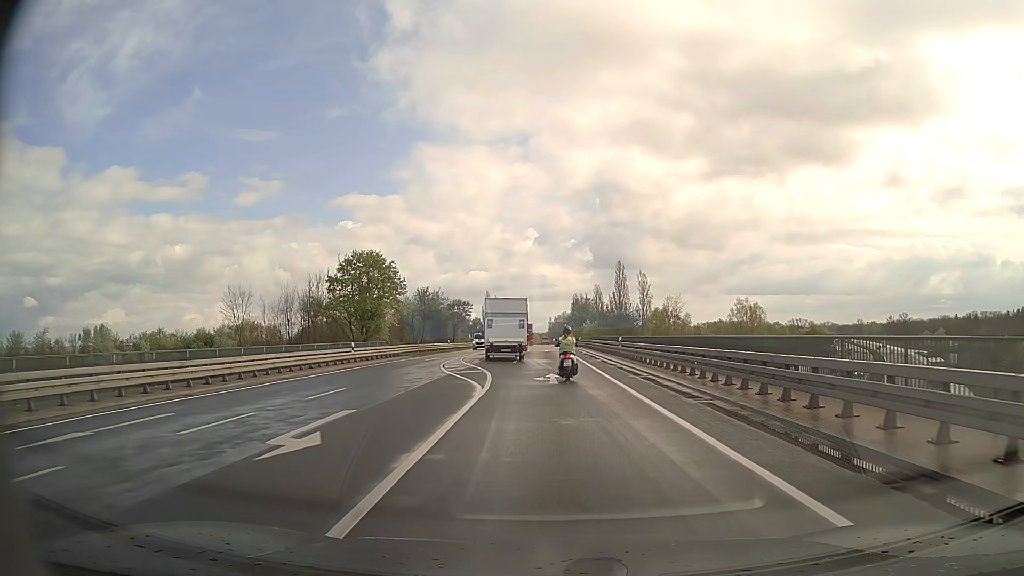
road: secondary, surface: asphalt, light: Day
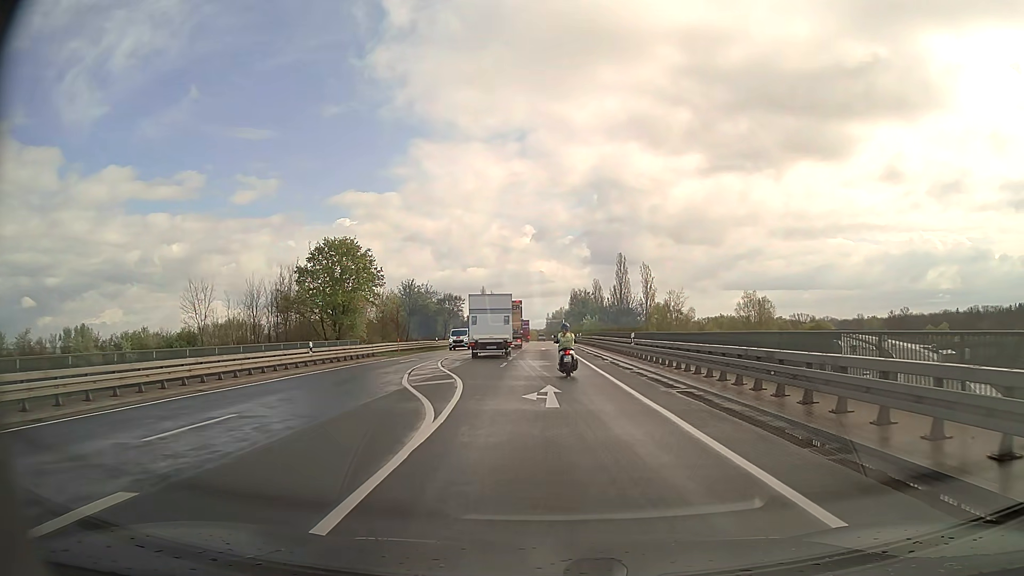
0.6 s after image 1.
(0.0, +6.8) m; 0°
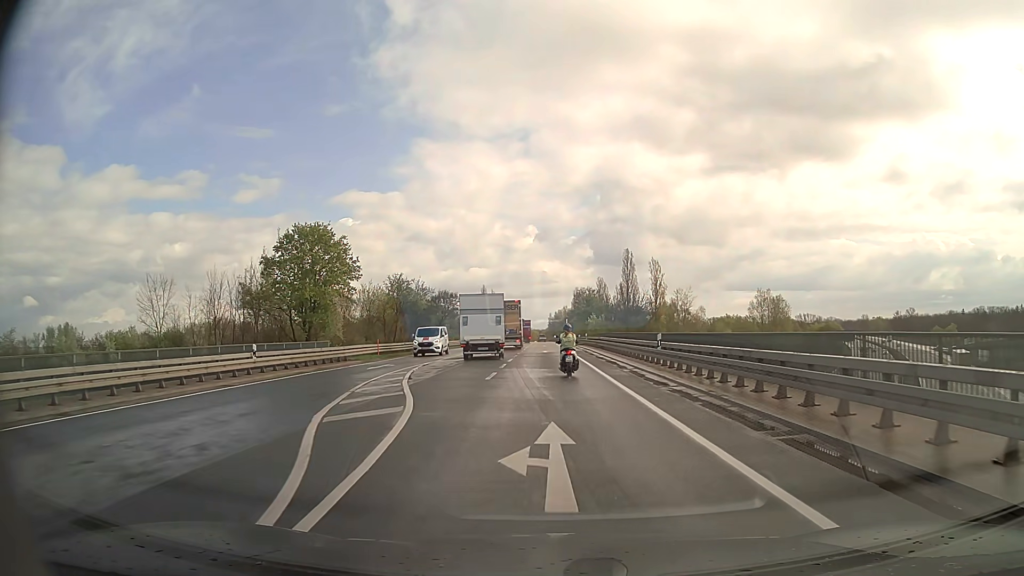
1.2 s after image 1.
(0.0, +6.9) m; -1°
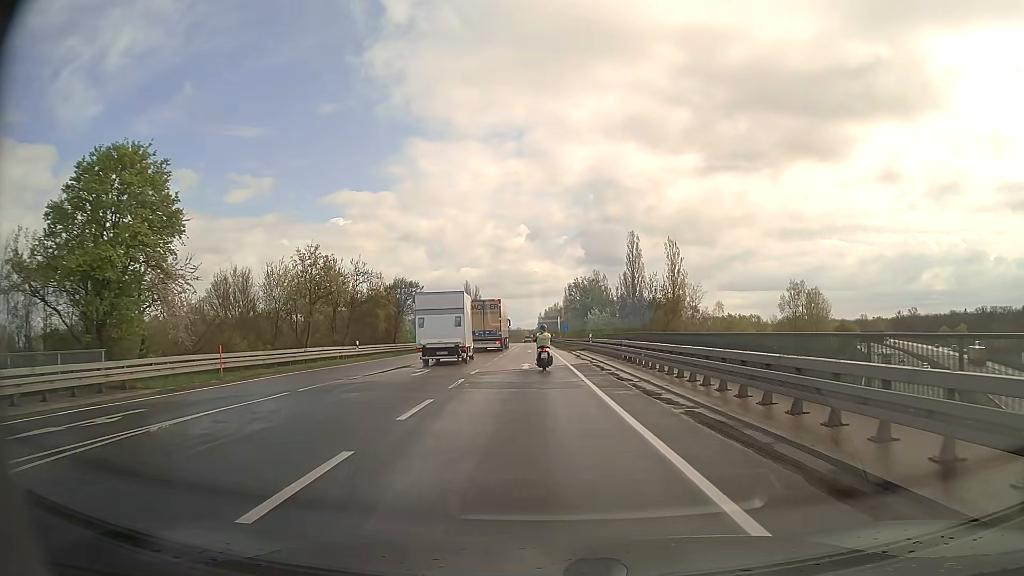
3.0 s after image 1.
(+0.3, +21.1) m; +1°
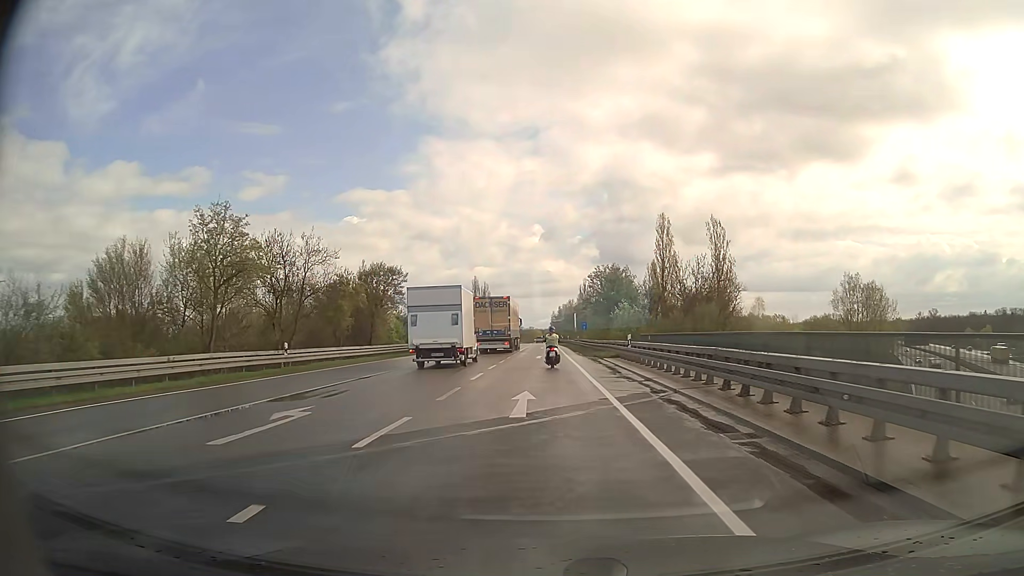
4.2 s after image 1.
(-0.2, +14.8) m; -1°
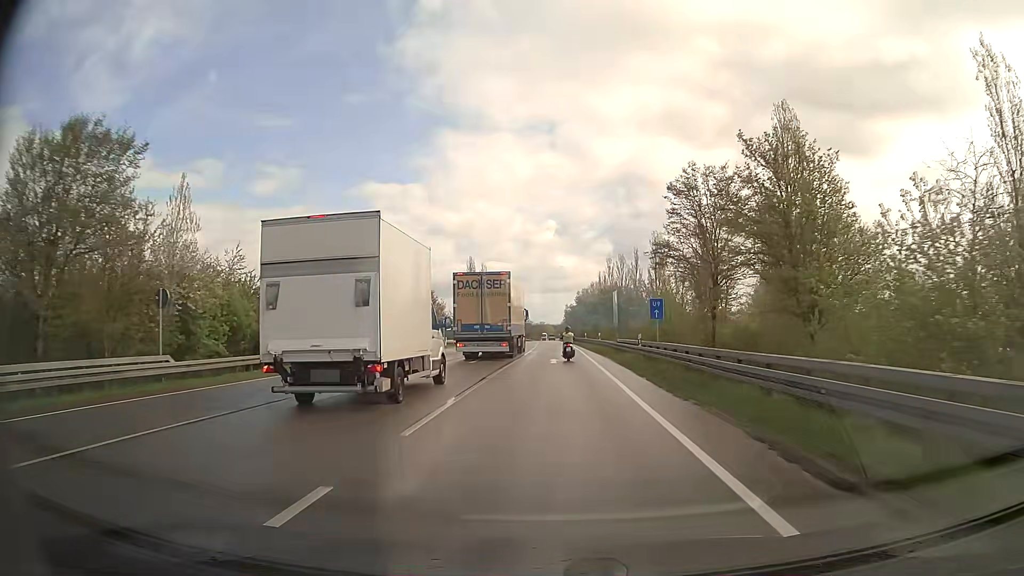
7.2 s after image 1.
(-0.3, +41.7) m; -1°
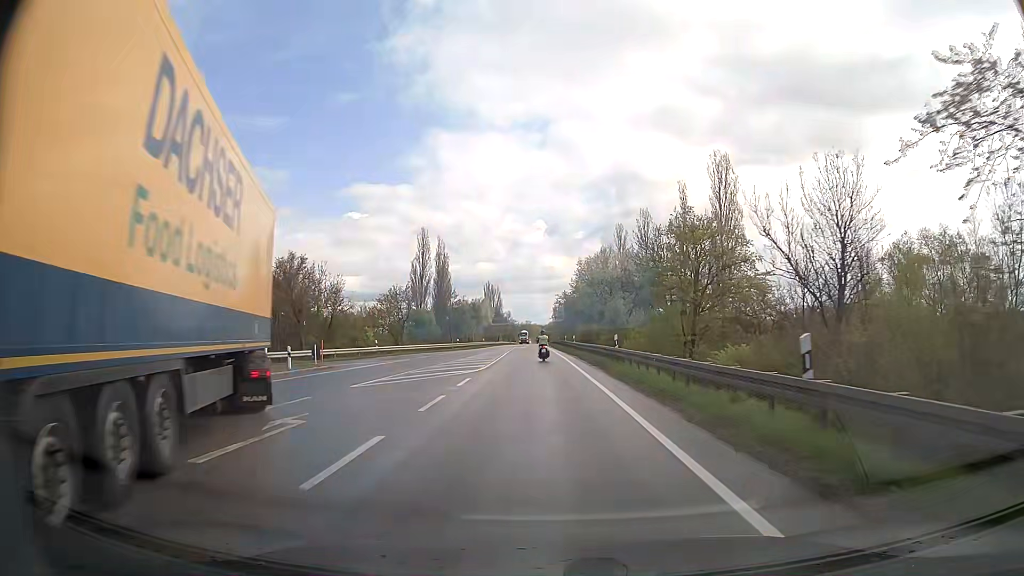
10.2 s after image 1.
(+0.6, +47.2) m; 0°
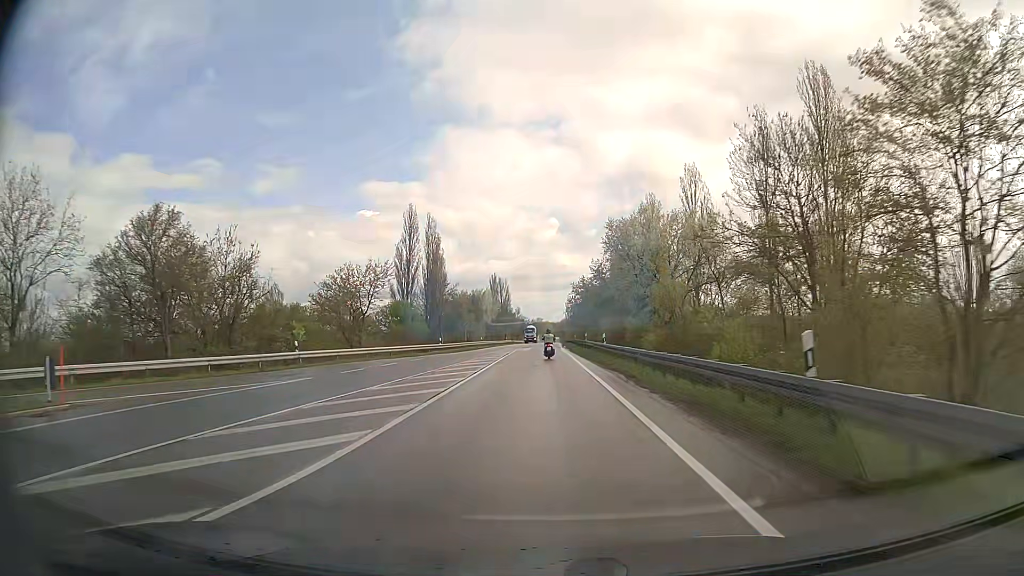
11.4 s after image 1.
(0.0, +20.7) m; 0°
(0, +10) (0, +20) (0, +30) (0, +40) (-1, +50) (-1, +60) (-1, +70) (-1, +80) (-1, +90) (-1, +100) m
